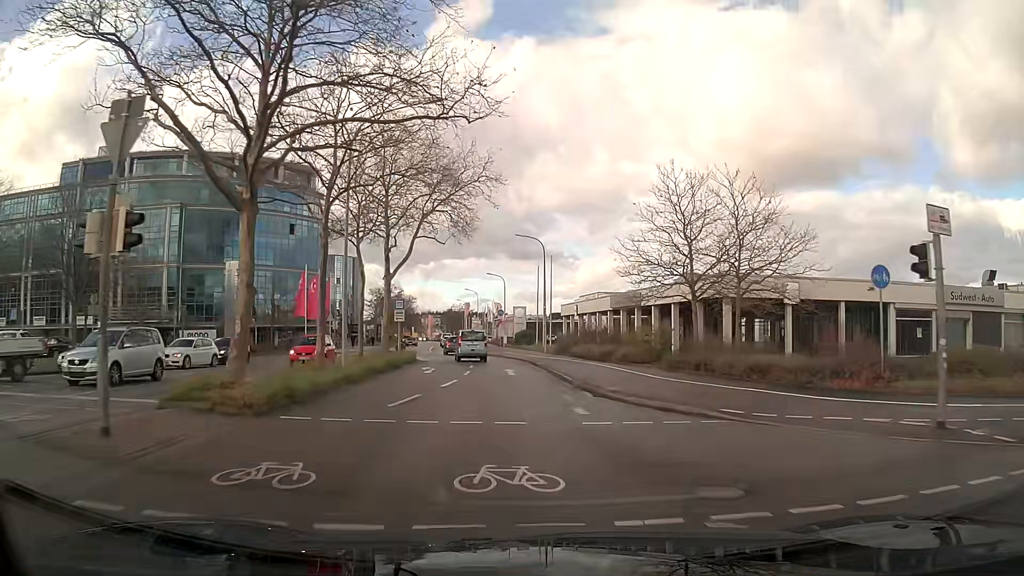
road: tertiary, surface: asphalt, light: Day
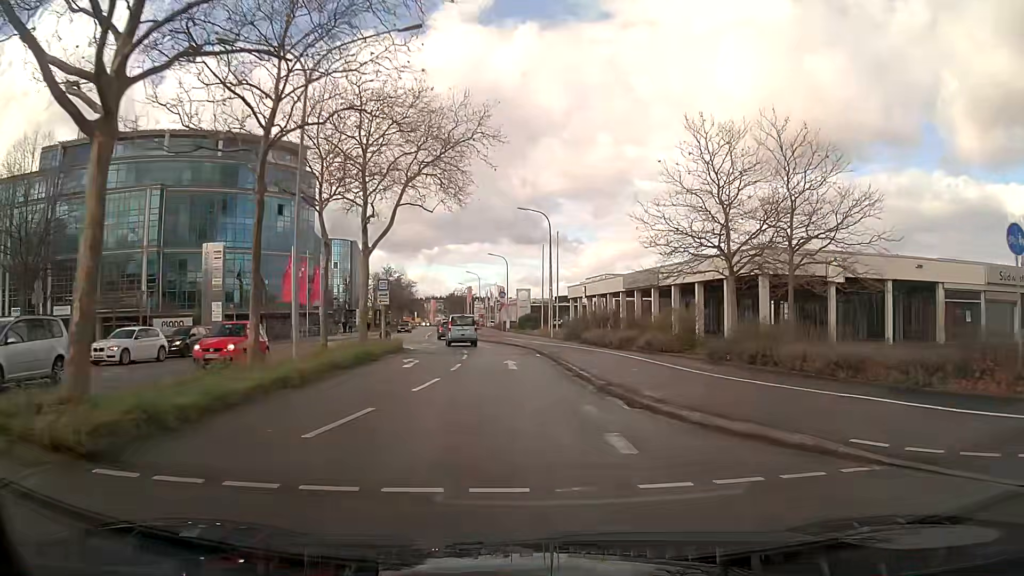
(0.0, +5.4) m; 0°
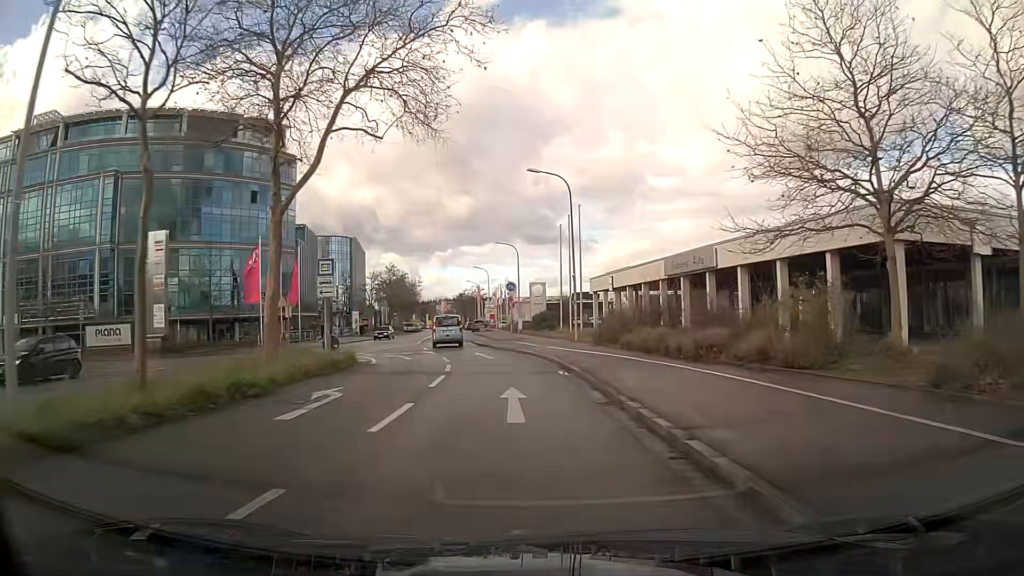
(-0.1, +11.6) m; -2°
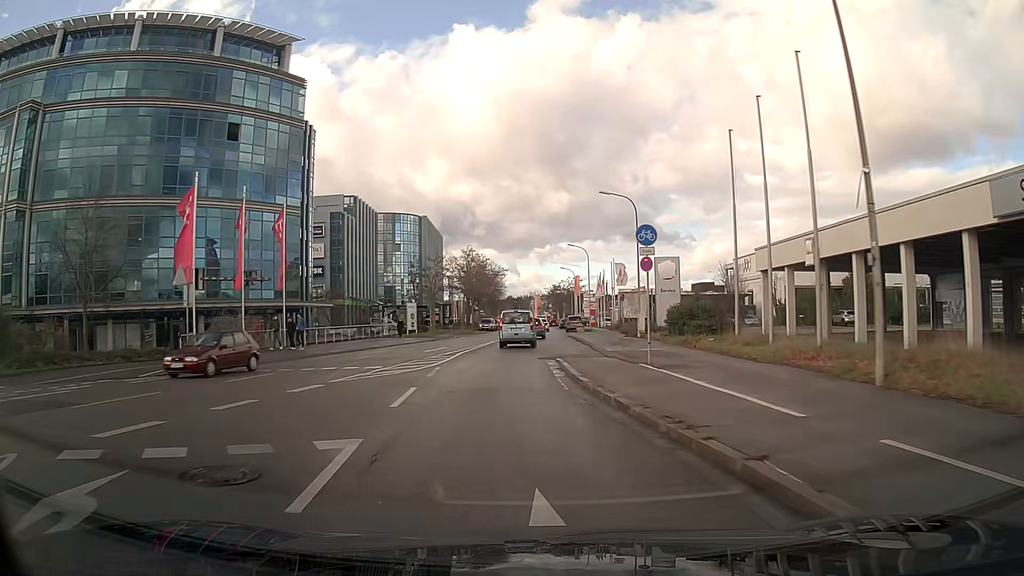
(-1.7, +25.1) m; -8°
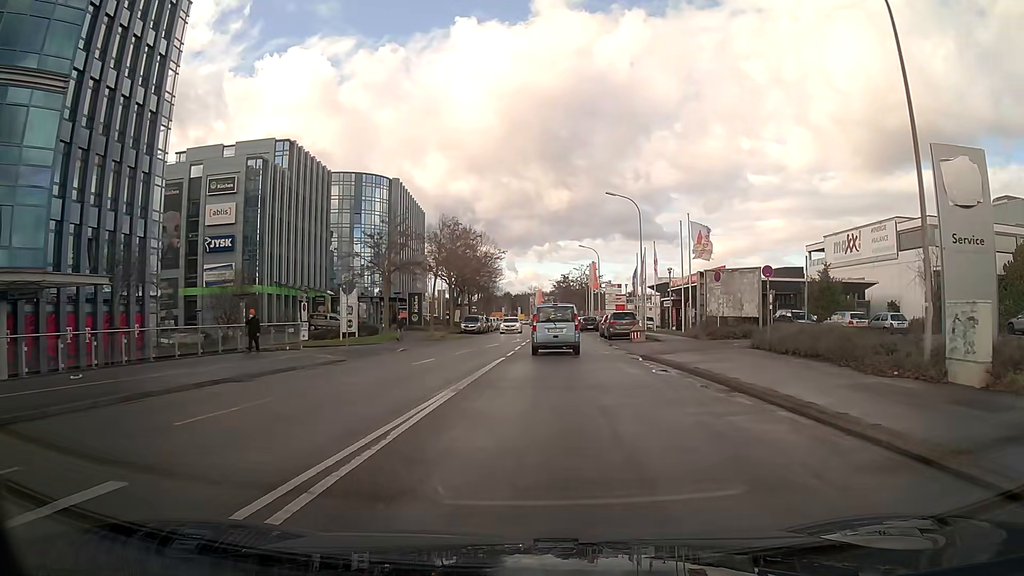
(-0.4, +29.9) m; +2°
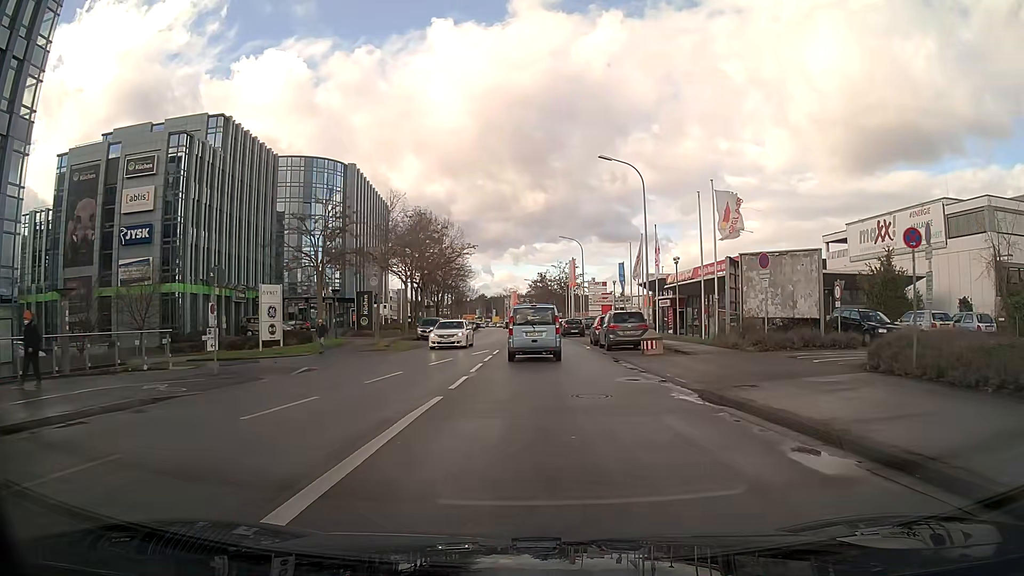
(+0.2, +10.6) m; +2°
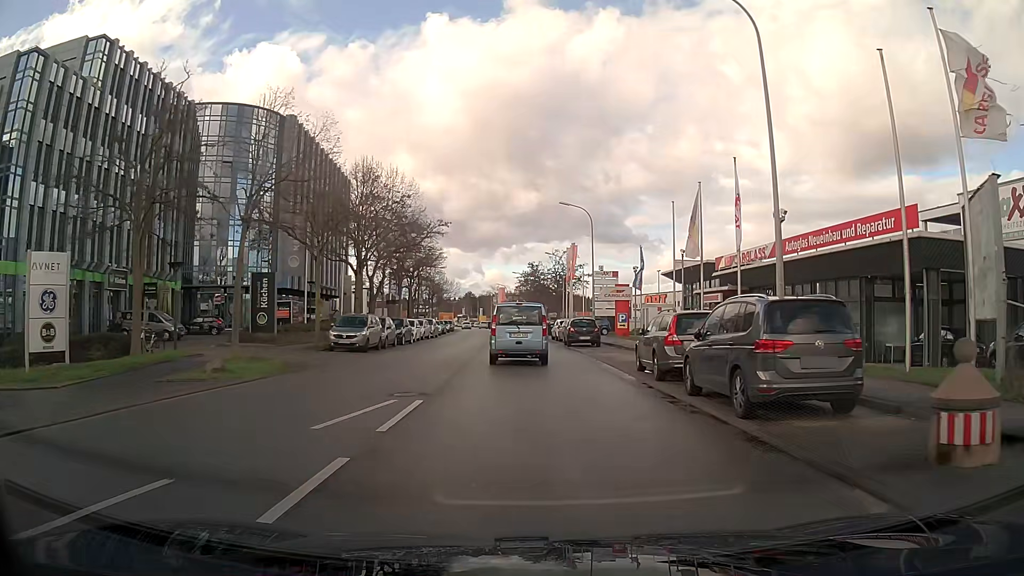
(+0.1, +19.0) m; +1°
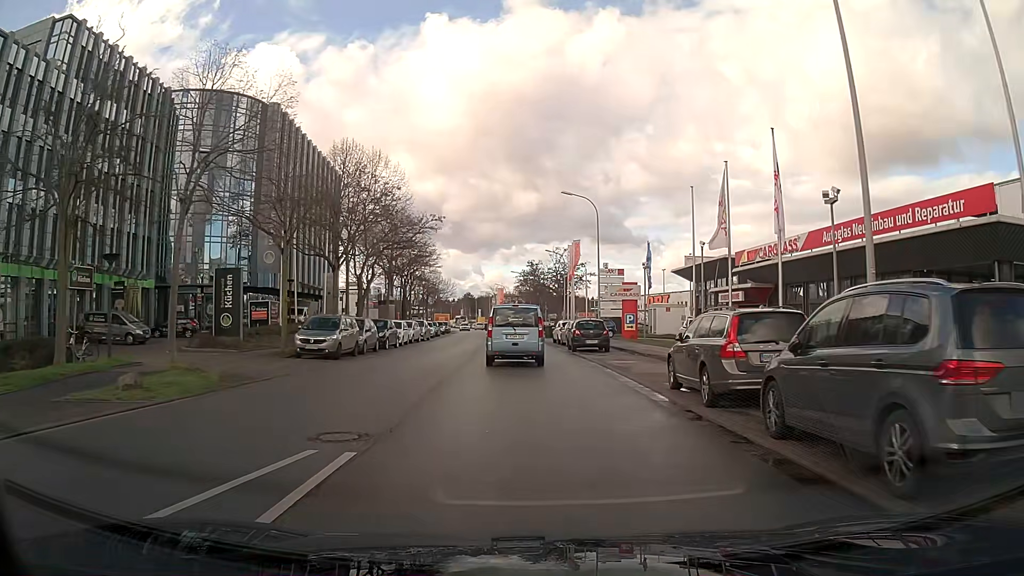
(0.0, +4.3) m; 0°
(0, +10) (0, +20) (0, +30) (-1, +40) (-1, +50) (-2, +60) (-3, +70) (-3, +80) (-4, +90) (-5, +100) m
